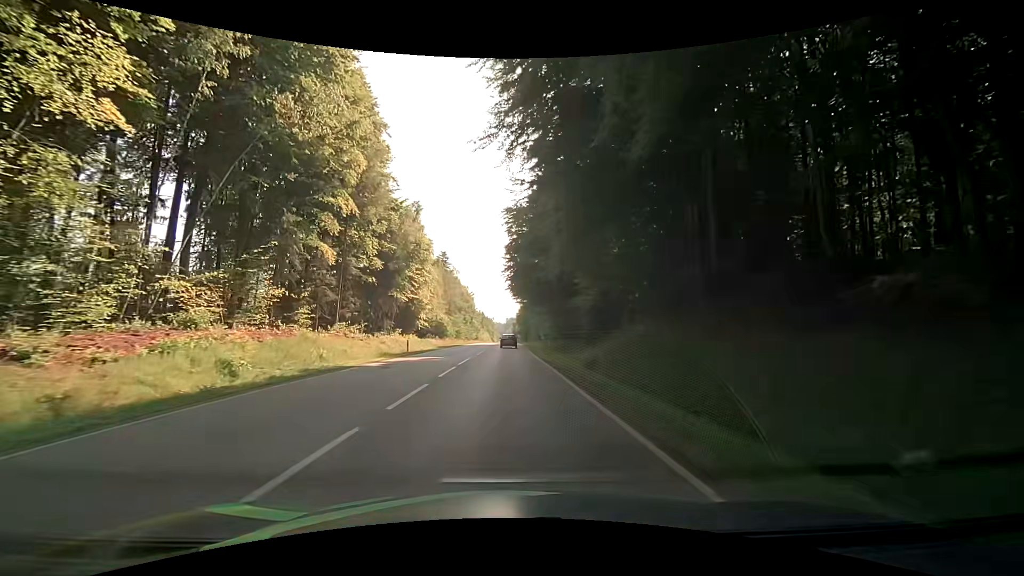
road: secondary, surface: asphalt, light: Day
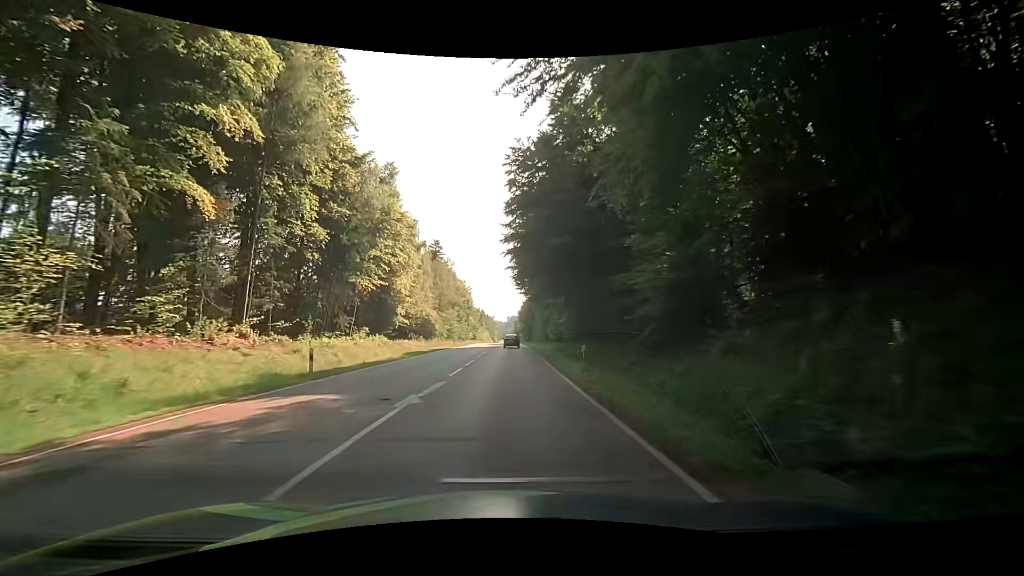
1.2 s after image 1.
(-0.1, +17.1) m; -1°
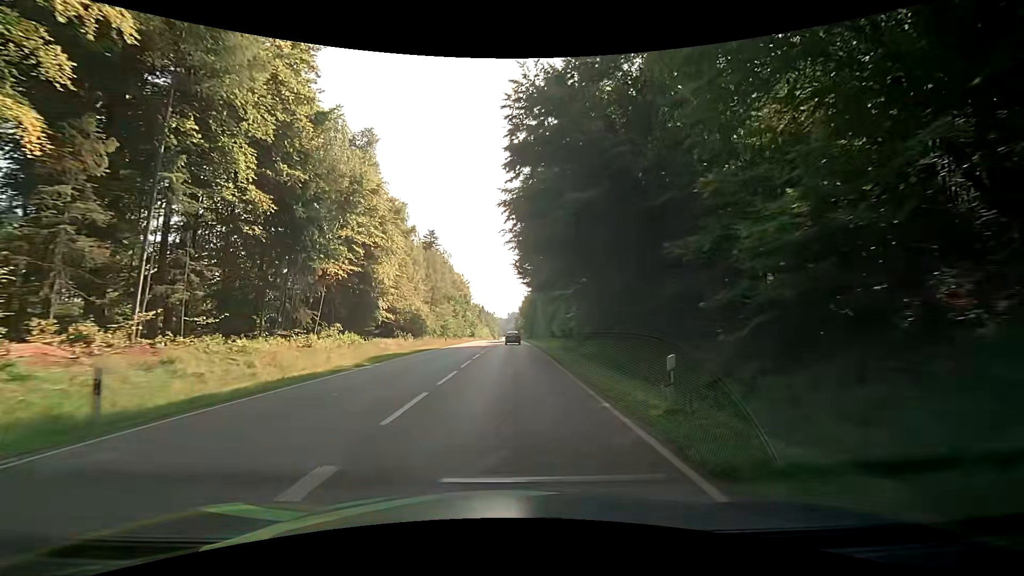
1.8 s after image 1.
(0.0, +9.0) m; +1°
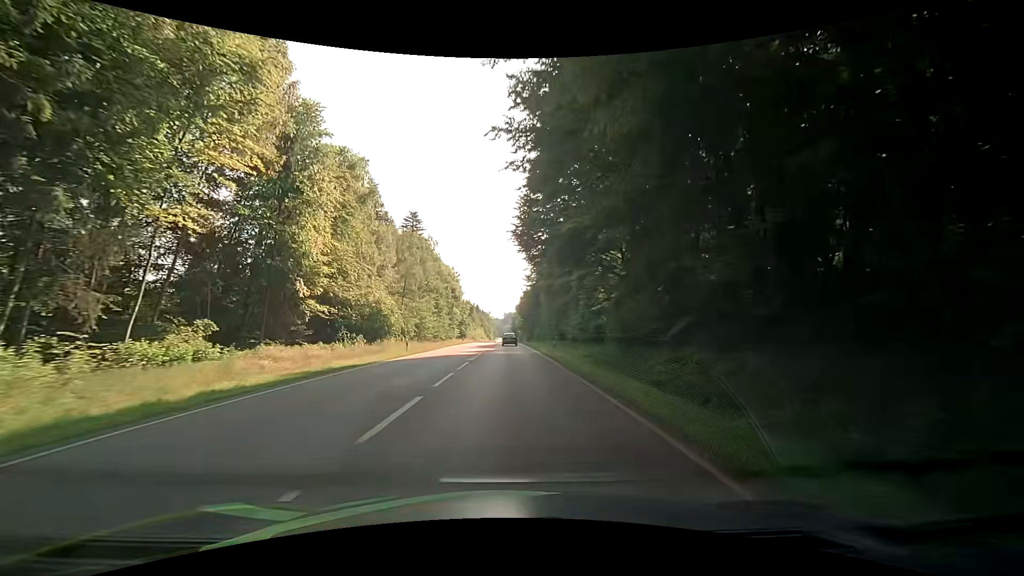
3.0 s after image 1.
(-0.1, +19.1) m; 0°
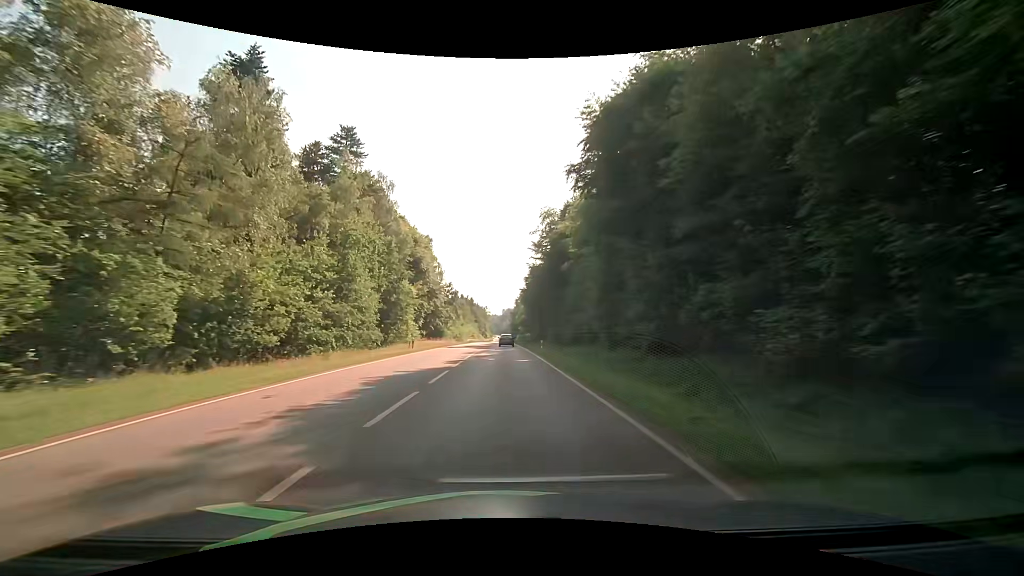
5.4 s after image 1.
(-0.4, +42.0) m; 0°
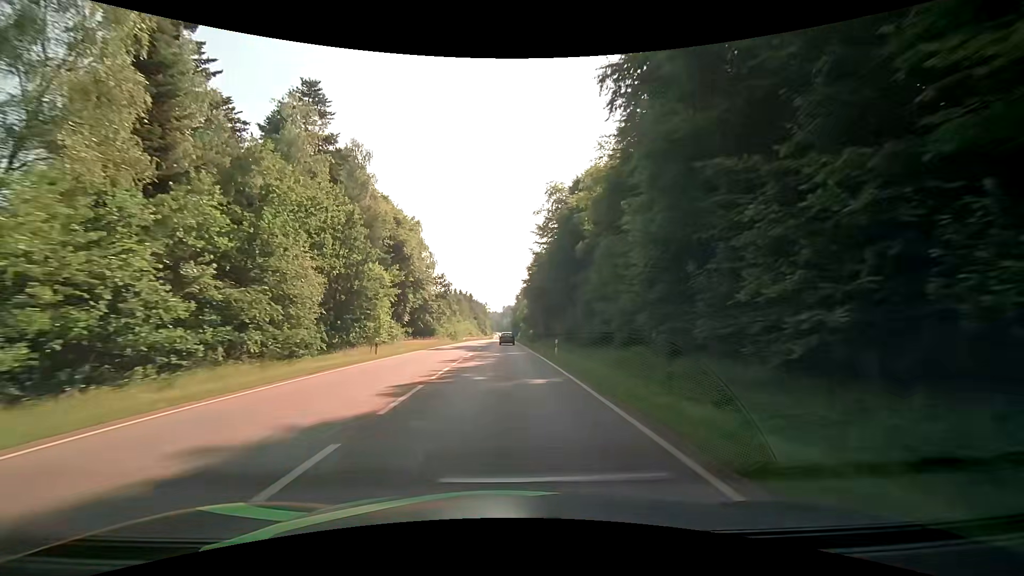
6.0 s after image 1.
(0.0, +11.2) m; 0°
(0, +10) (0, +20) (0, +30) (0, +40) (0, +50) (0, +60) (-1, +70) (-1, +80) (-1, +90) (-1, +100) m
